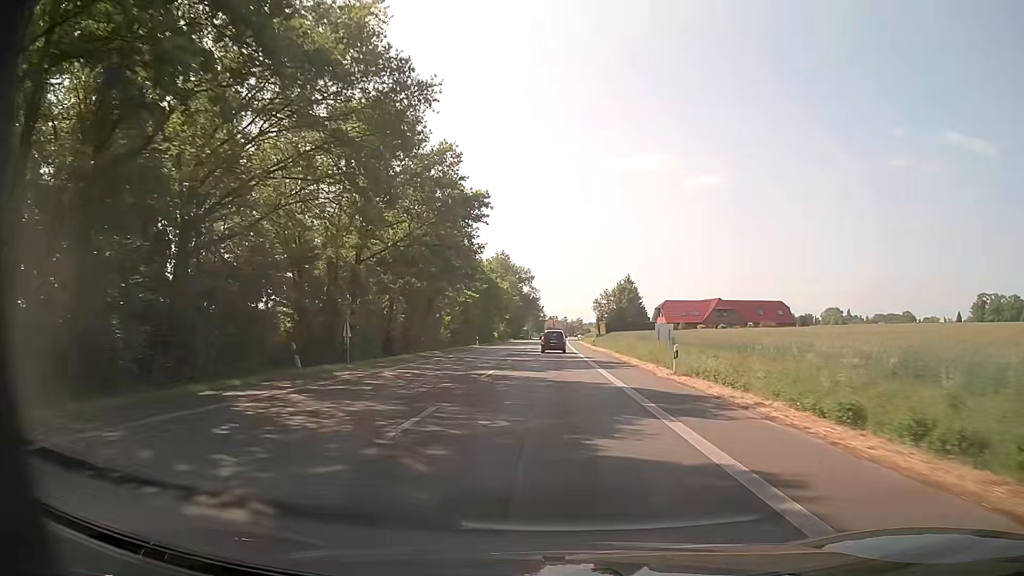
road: primary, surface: asphalt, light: Day
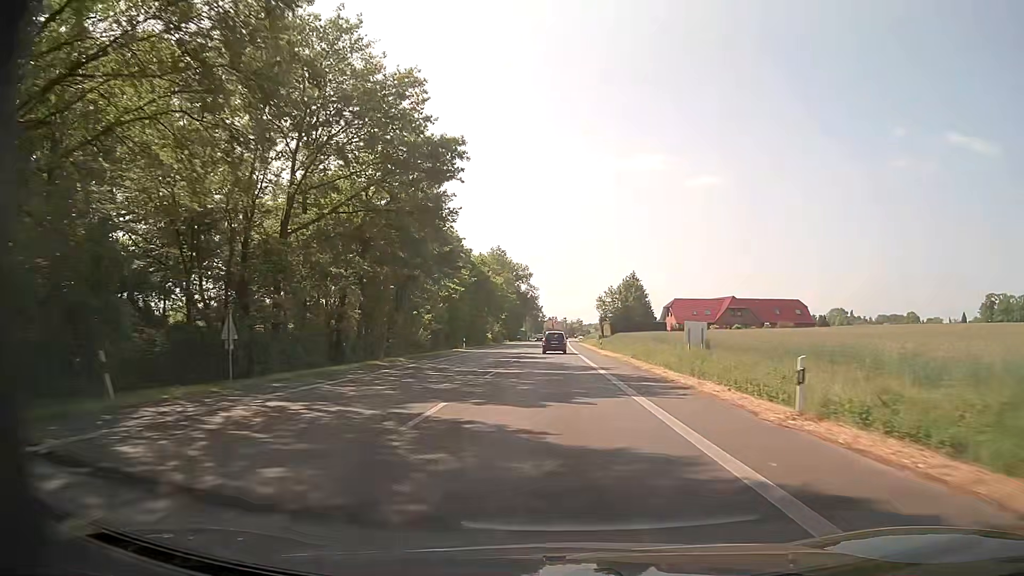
(-0.1, +11.3) m; 0°
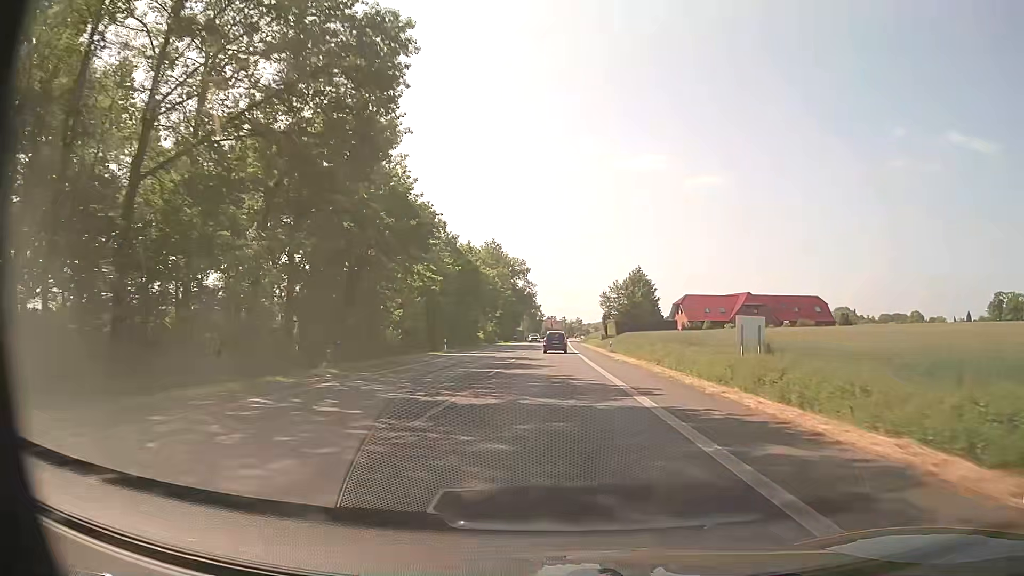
(0.0, +11.3) m; 0°
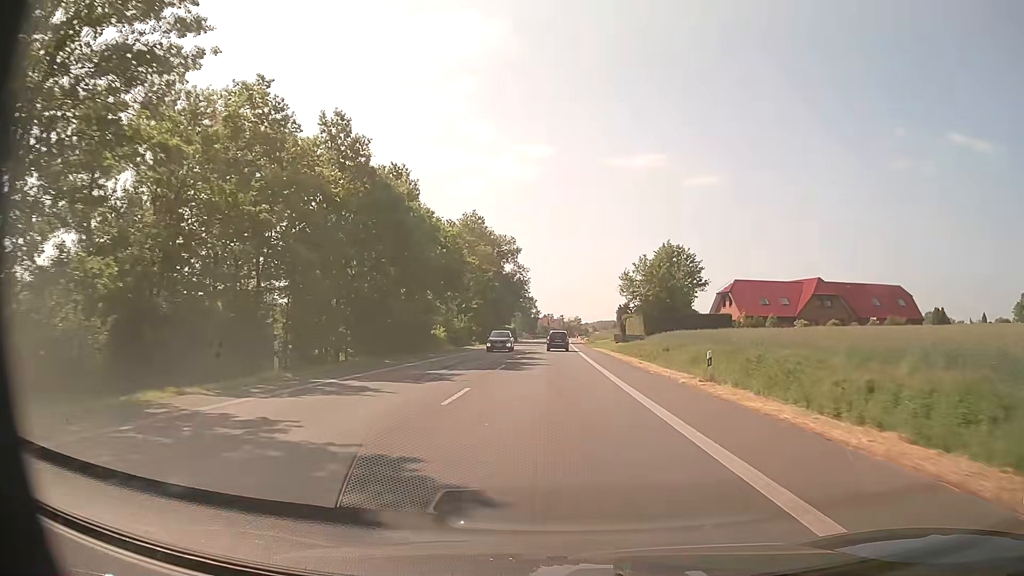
(0.0, +33.8) m; 0°
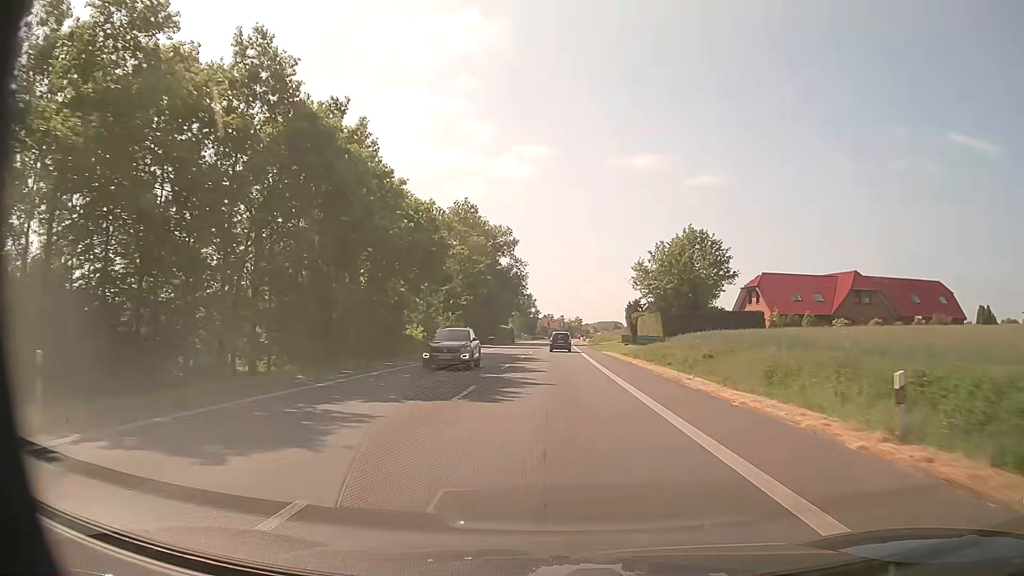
(0.0, +11.2) m; 0°
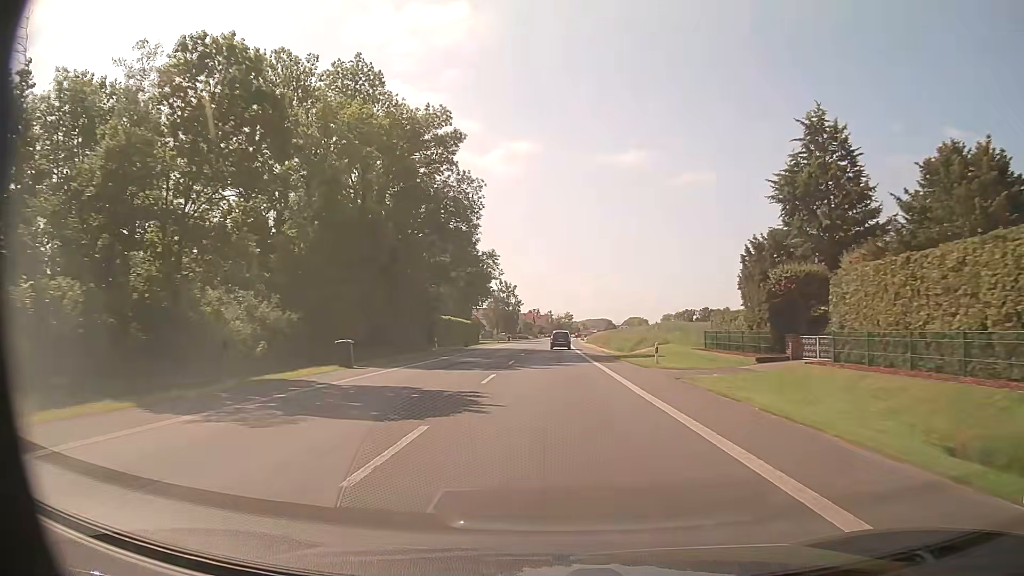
(+0.5, +56.3) m; +1°
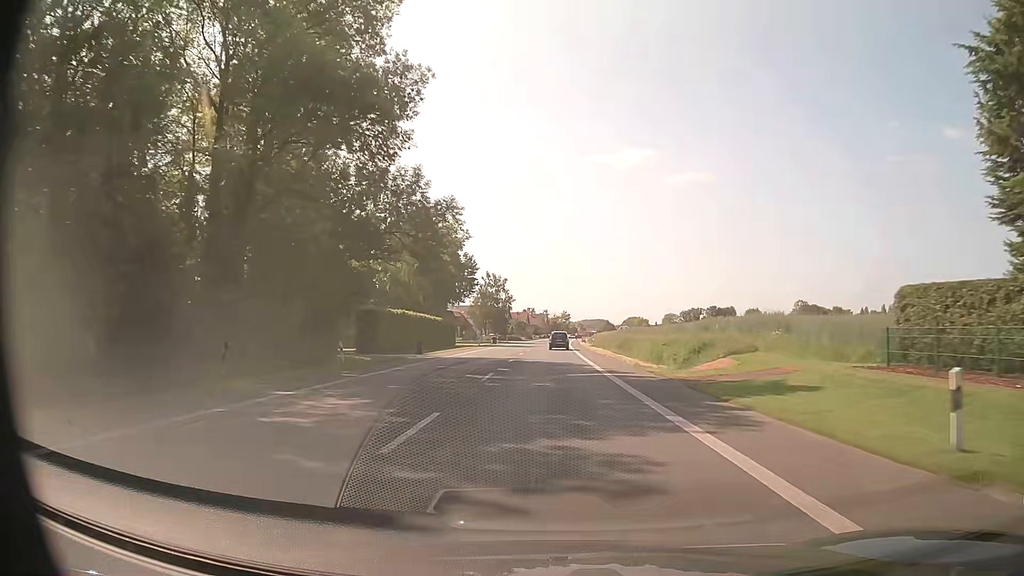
(+0.1, +22.5) m; 0°
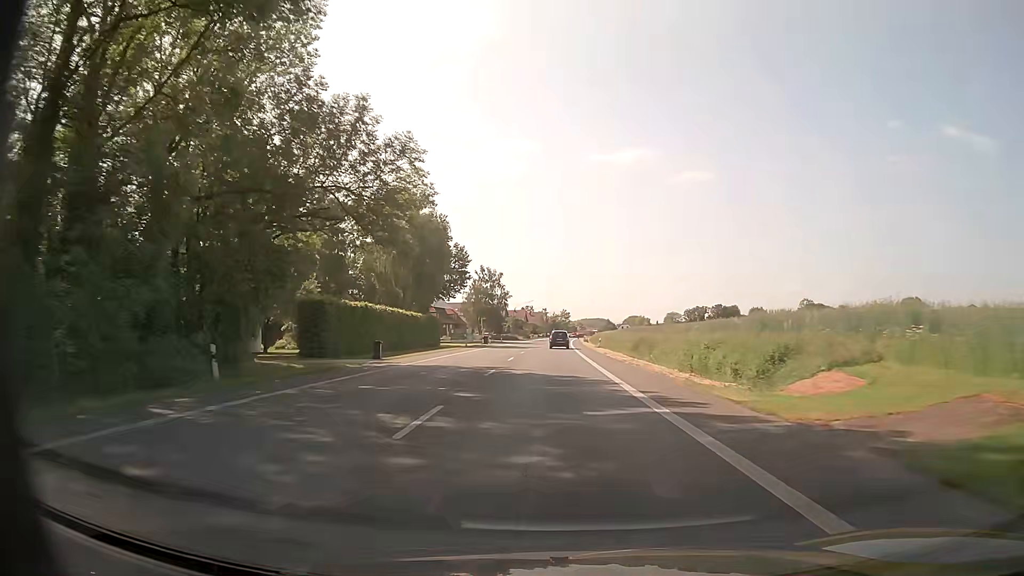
(0.0, +11.3) m; 0°
(0, +10) (0, +20) (0, +30) (0, +40) (0, +50) (0, +60) (0, +70) (+1, +80) (+1, +90) (+1, +100) m
